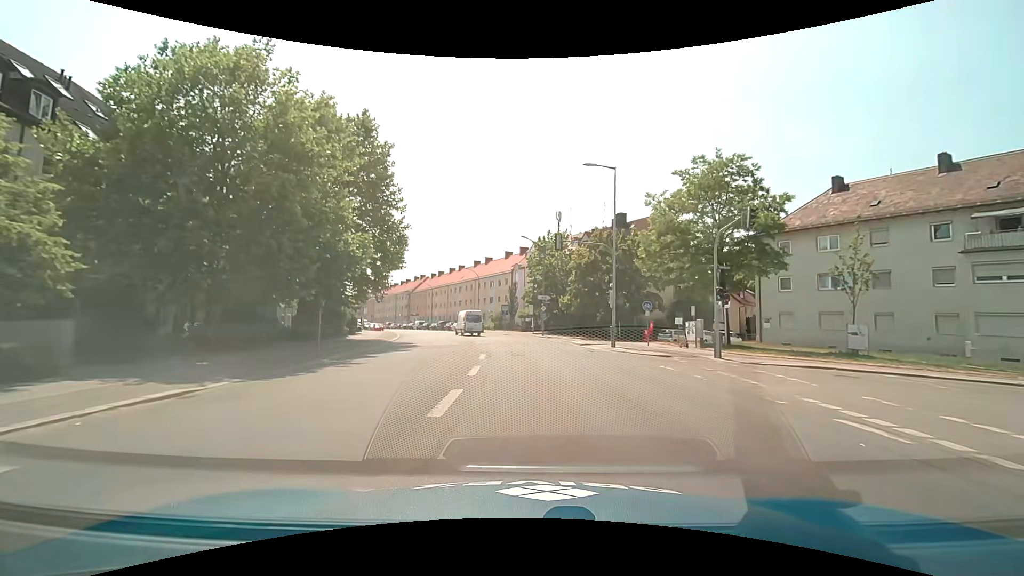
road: secondary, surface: asphalt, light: Day
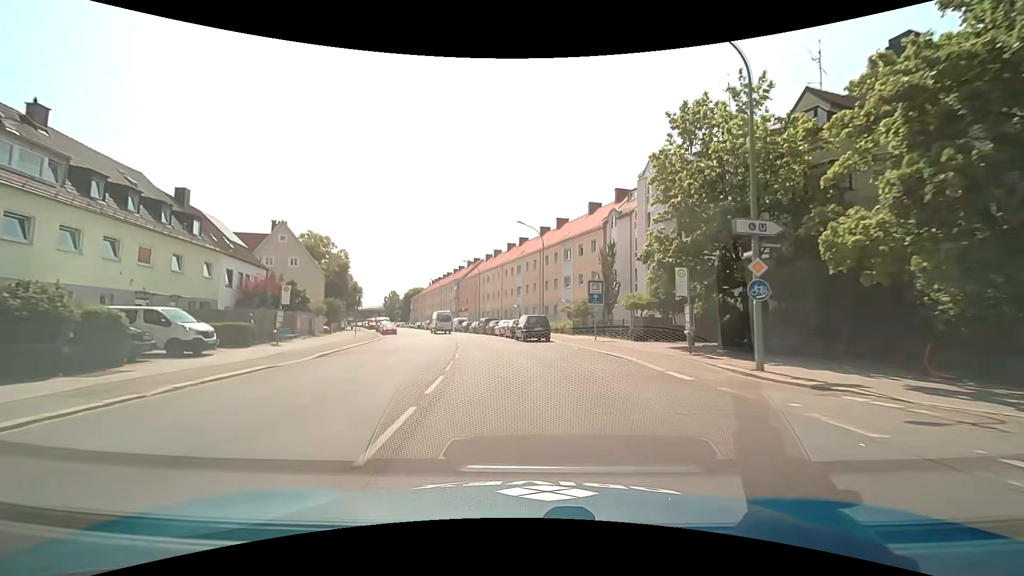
(-2.4, +37.8) m; -9°
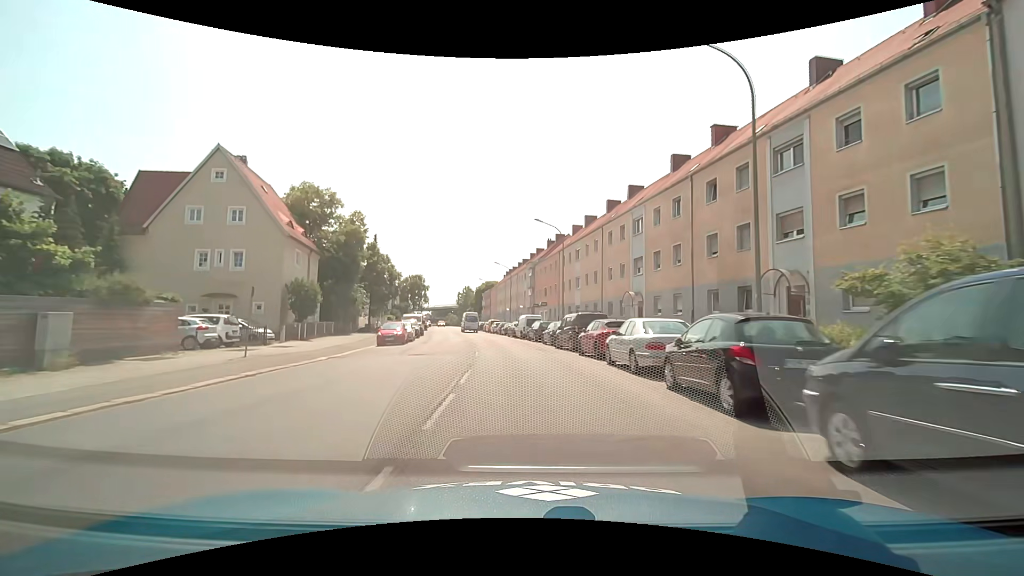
(-2.5, +30.3) m; -9°
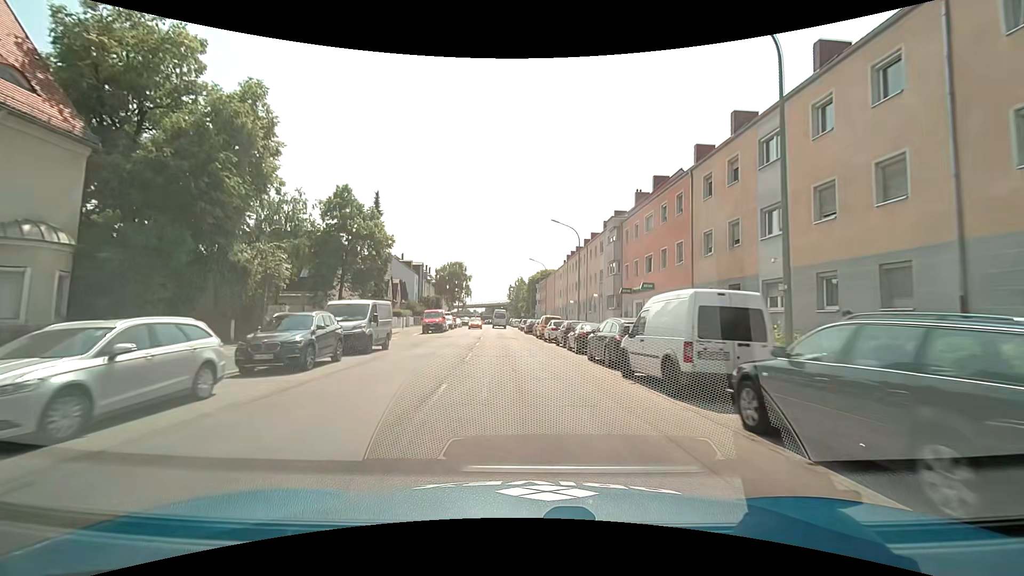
(-2.2, +30.6) m; -7°
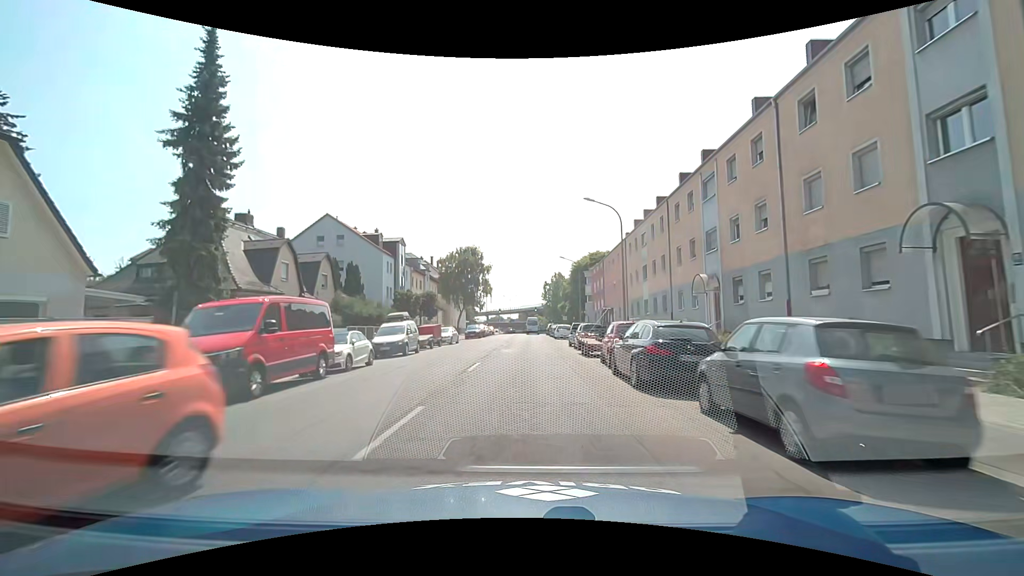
(-1.6, +38.3) m; -4°
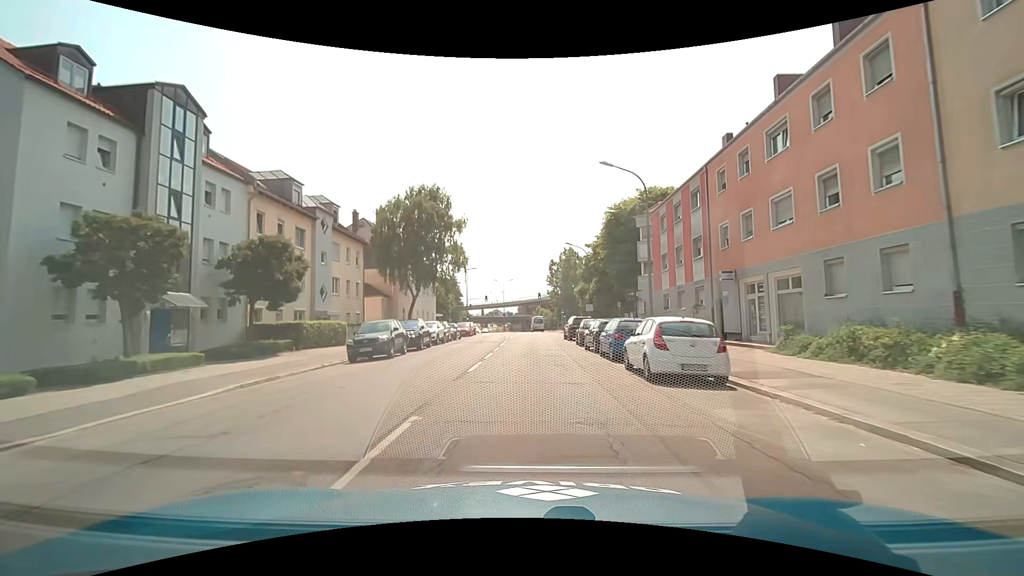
(-0.3, +38.0) m; -1°
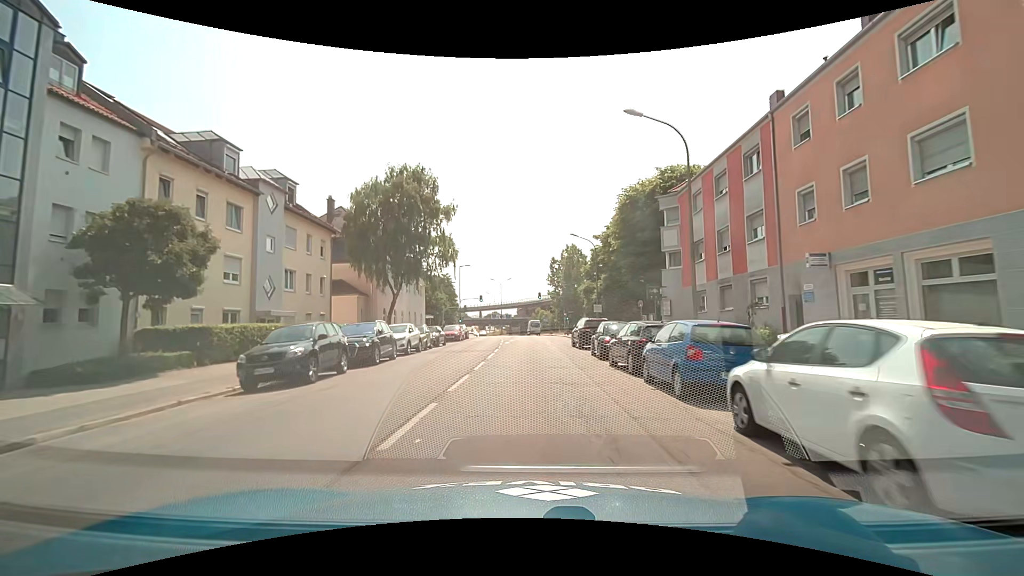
(0.0, +7.6) m; 0°
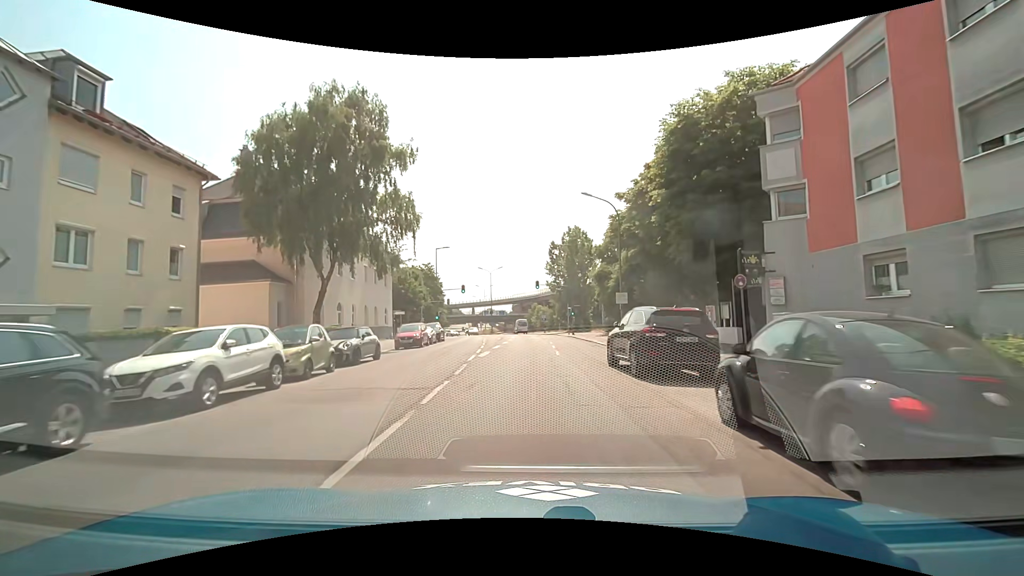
(+0.1, +15.2) m; +1°
(0, +10) (0, +20) (0, +30) (0, +40) (-1, +50) (-1, +60) (-2, +70) (-3, +80) (-4, +90) (-6, +100) m
